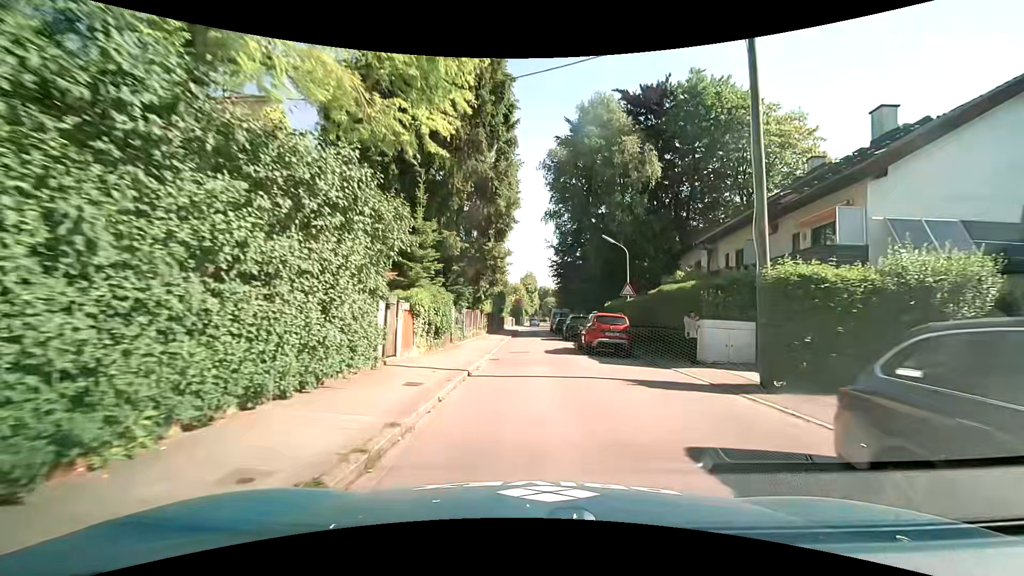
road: residential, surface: asphalt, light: Day
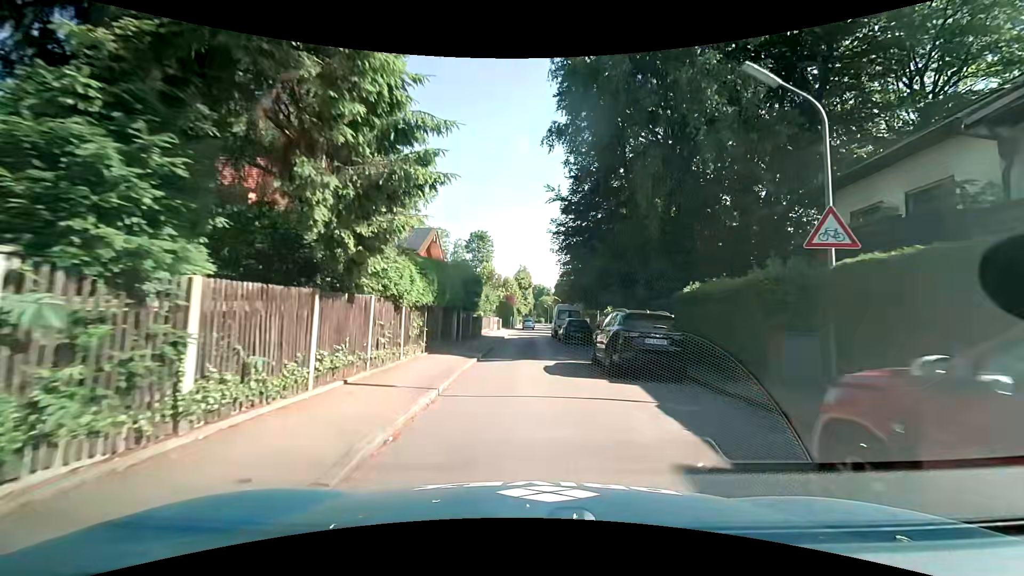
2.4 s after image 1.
(+0.3, +18.9) m; +3°
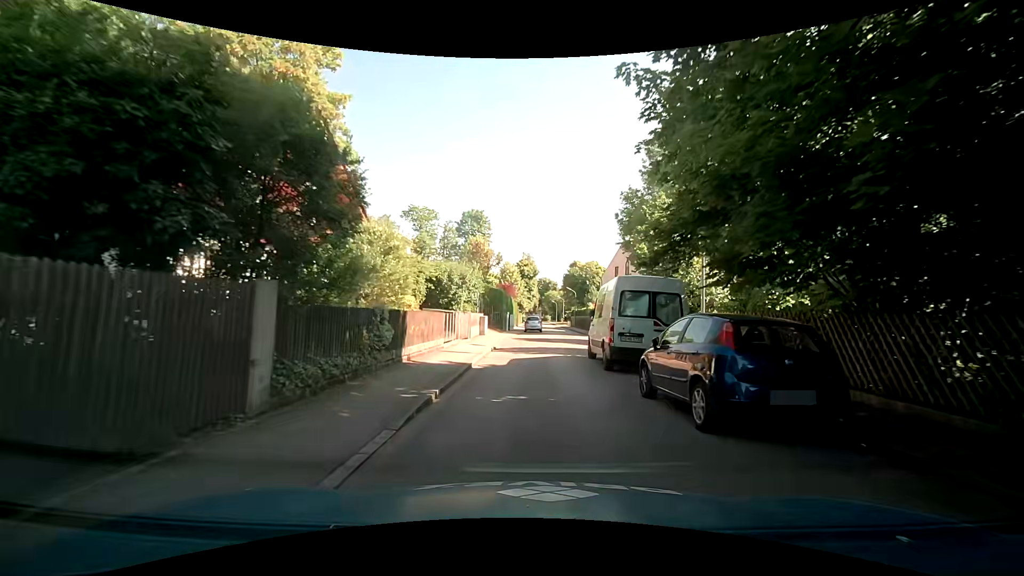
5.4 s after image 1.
(-0.7, +22.3) m; -2°
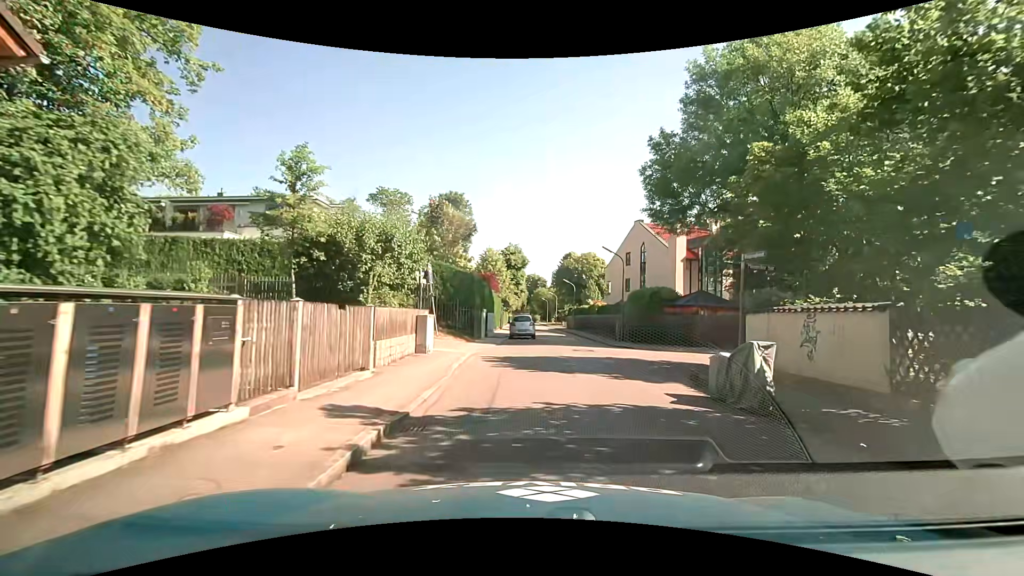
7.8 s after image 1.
(0.0, +14.7) m; +2°
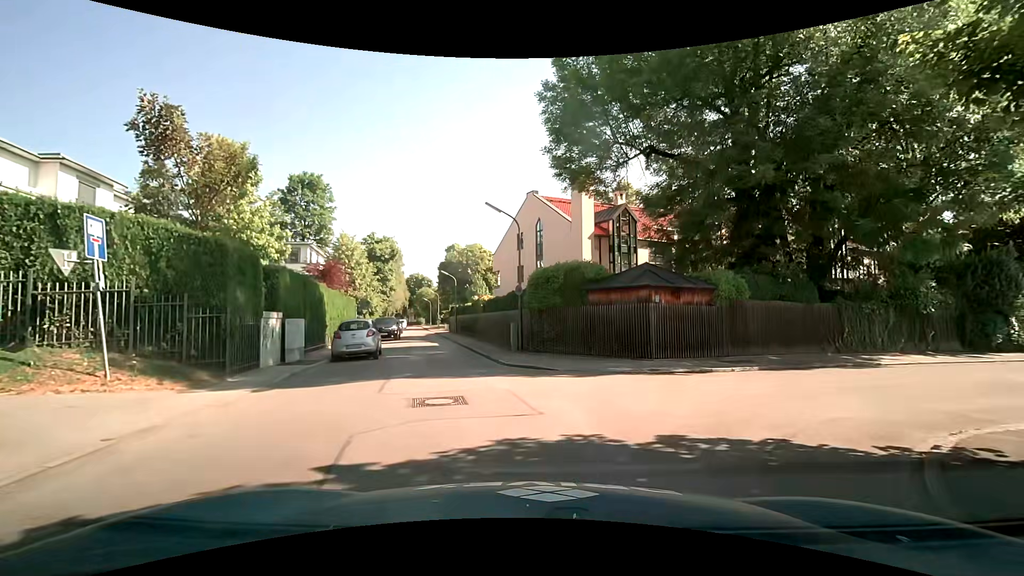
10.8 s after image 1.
(+1.4, +11.9) m; +12°
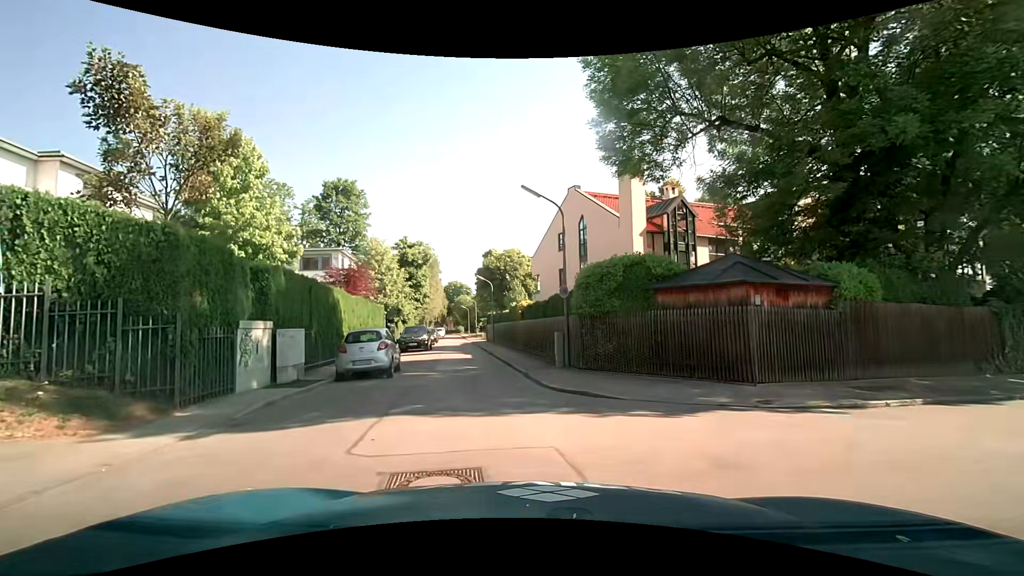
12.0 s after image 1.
(-0.1, +3.7) m; -4°
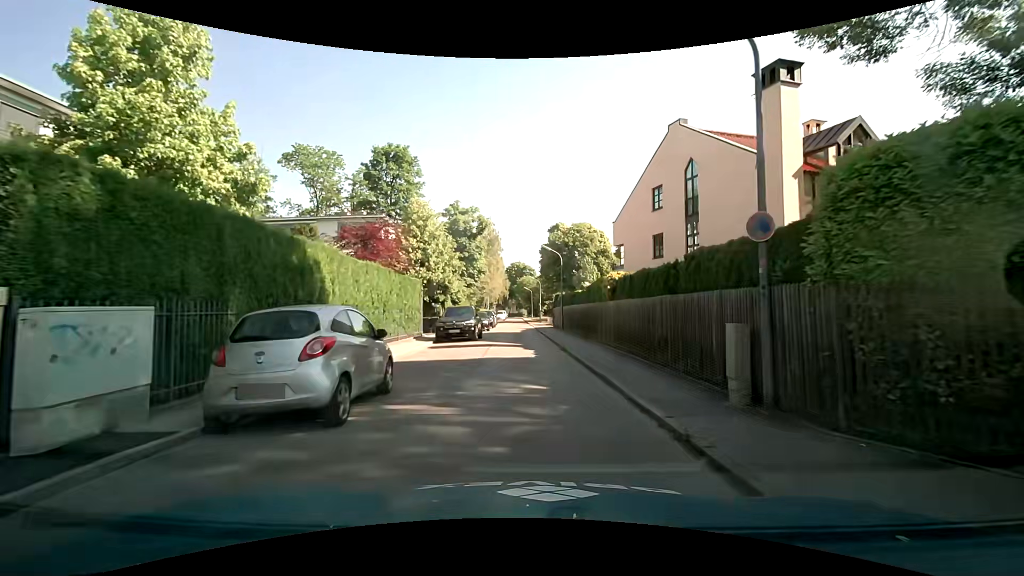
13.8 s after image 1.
(-1.0, +9.5) m; -7°
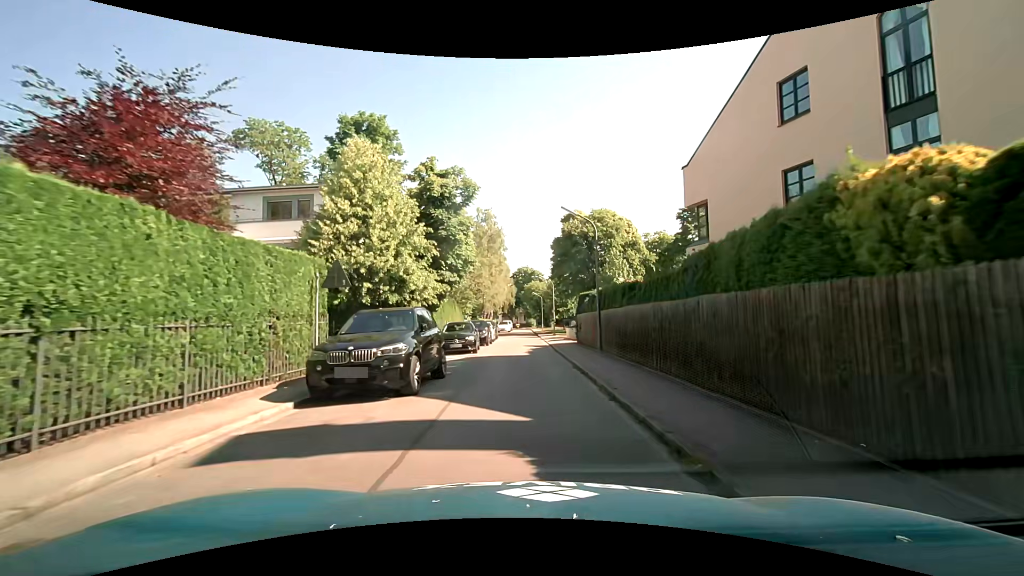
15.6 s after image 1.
(-0.3, +14.5) m; -2°
(0, +10) (0, +20) (0, +30) (0, +40) (-1, +50) (-1, +60) (-1, +70) (-1, +80) (-1, +90) (-1, +100) m
